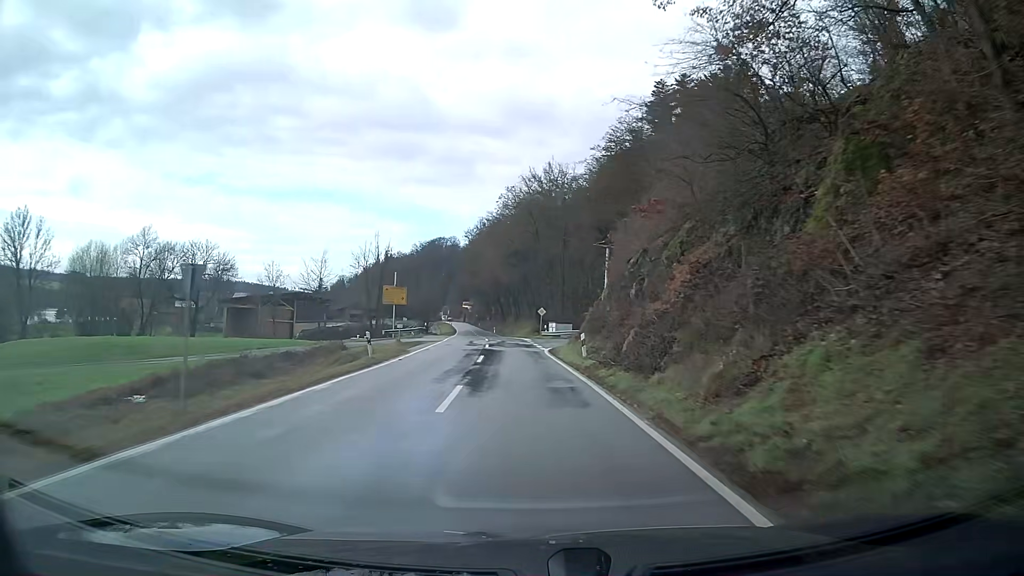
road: secondary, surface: asphalt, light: Day
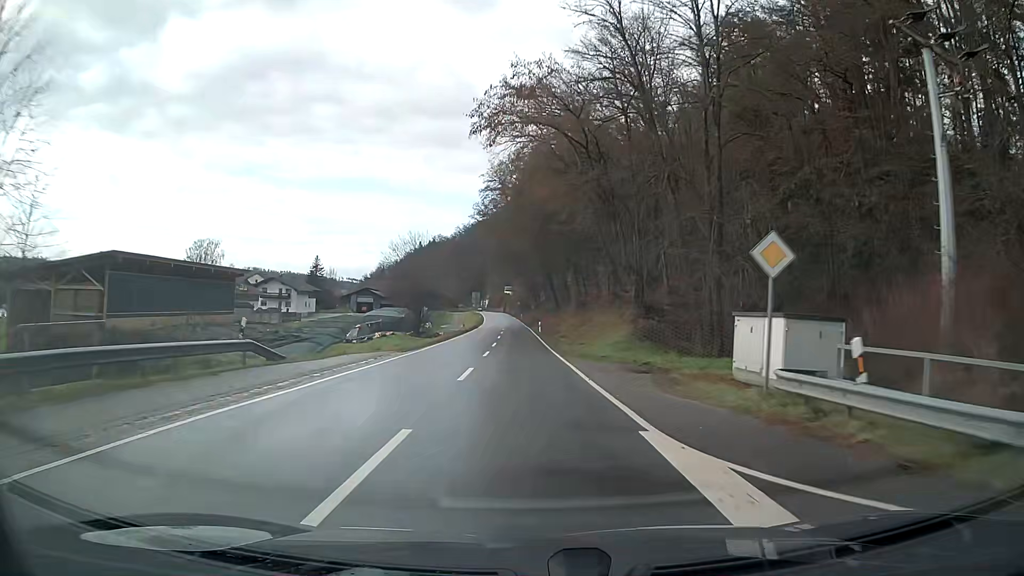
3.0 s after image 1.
(-2.6, +53.8) m; -5°
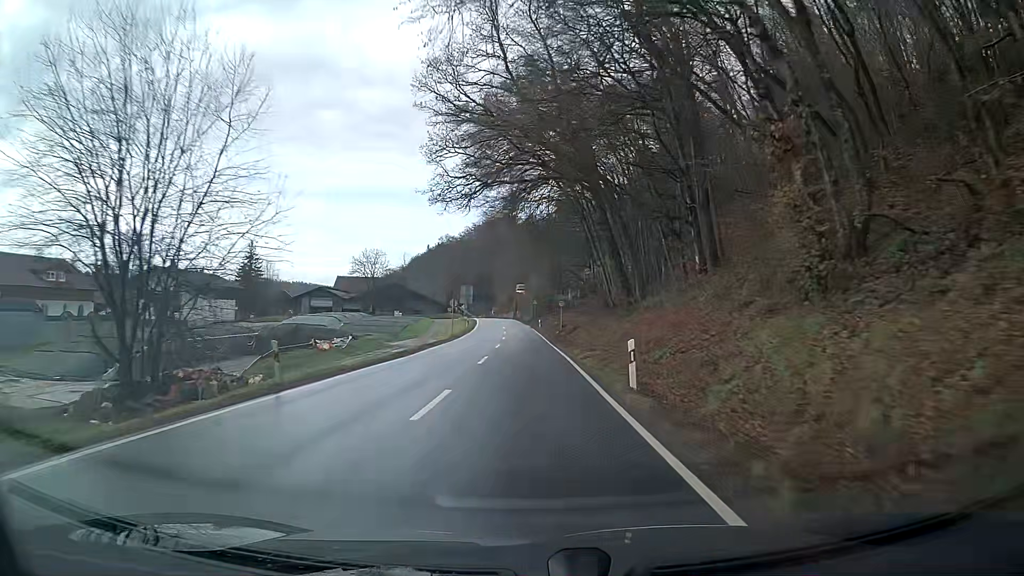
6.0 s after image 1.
(-0.9, +51.5) m; -2°
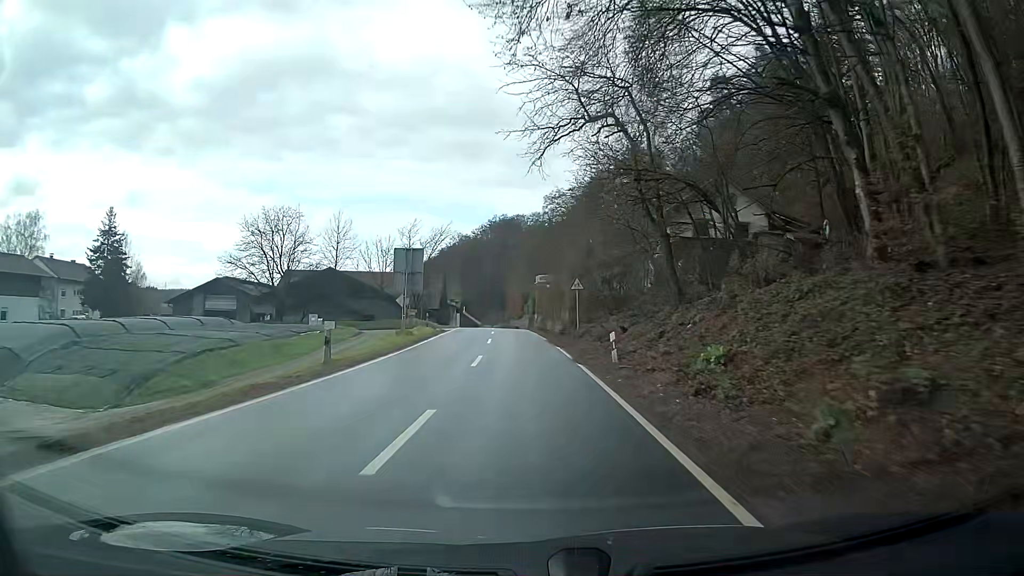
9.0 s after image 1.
(-0.3, +51.5) m; -1°
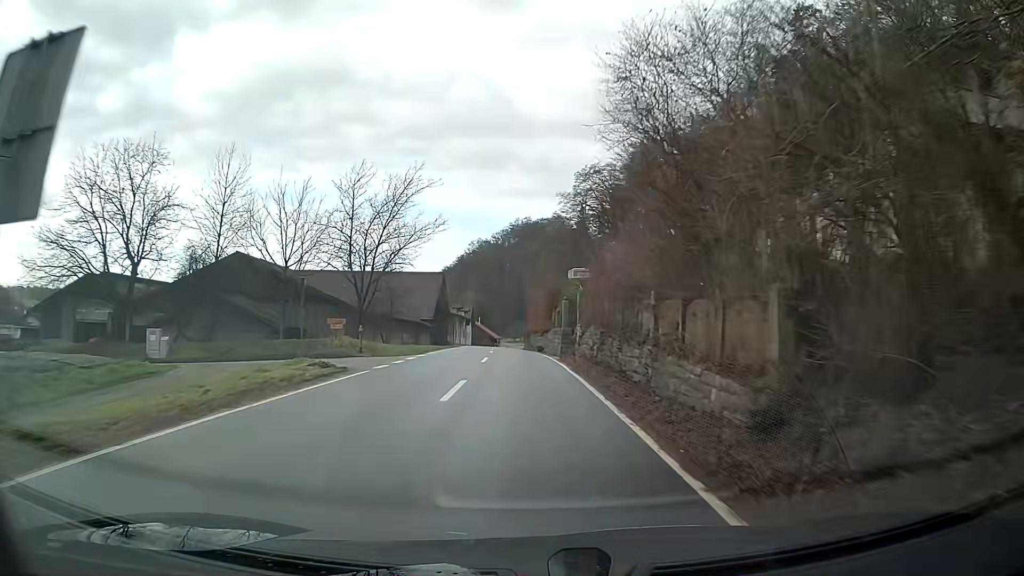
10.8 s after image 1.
(-0.6, +30.4) m; -2°
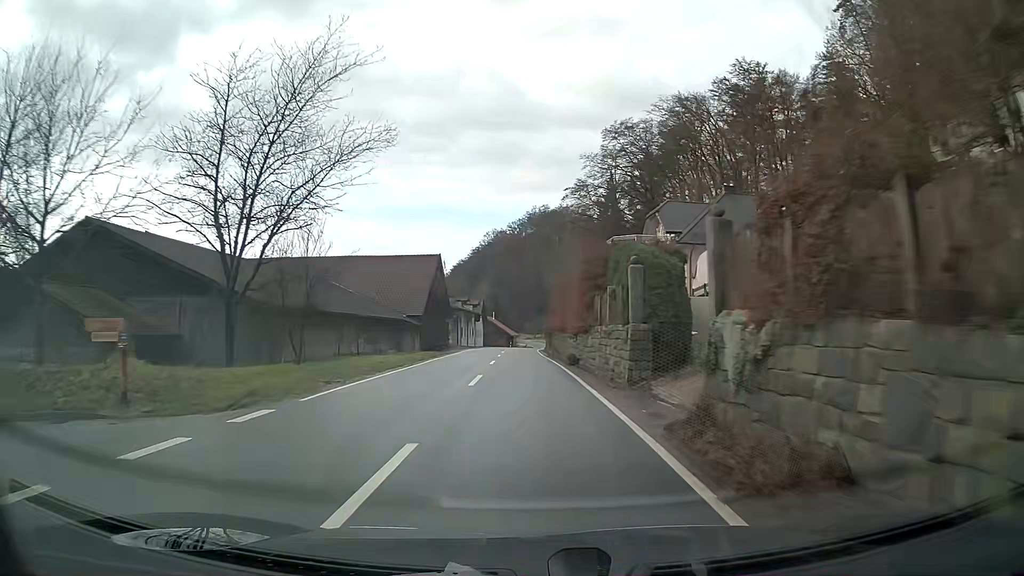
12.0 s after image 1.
(-0.3, +19.8) m; -2°
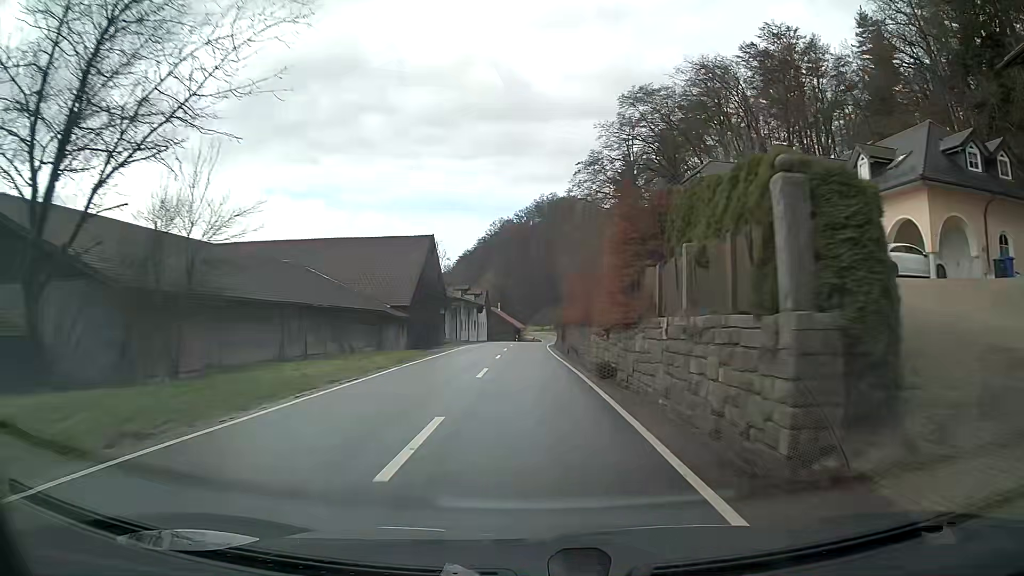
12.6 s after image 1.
(-0.1, +9.8) m; -1°
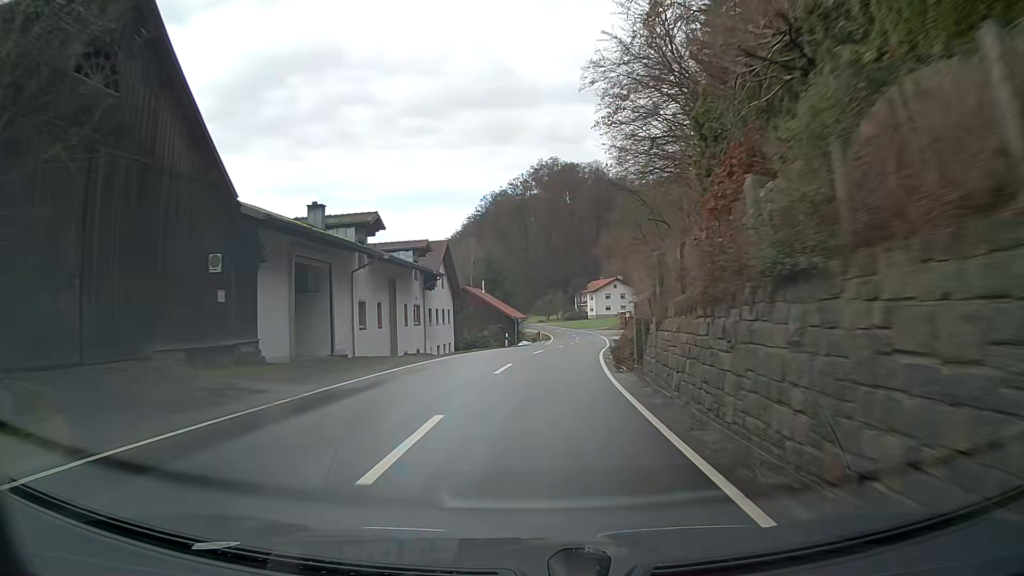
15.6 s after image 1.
(-0.2, +48.3) m; +1°
(0, +10) (+1, +20) (+1, +30) (+2, +40) (+3, +50) (+4, +60) (+5, +70) (+5, +80) (+5, +90) (+5, +100) m
